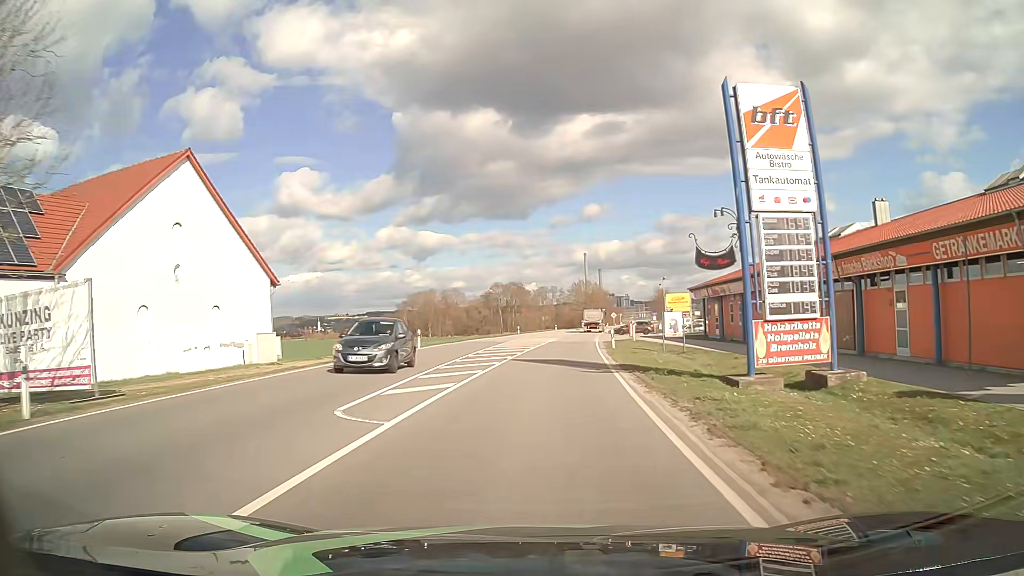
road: primary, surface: asphalt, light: Day
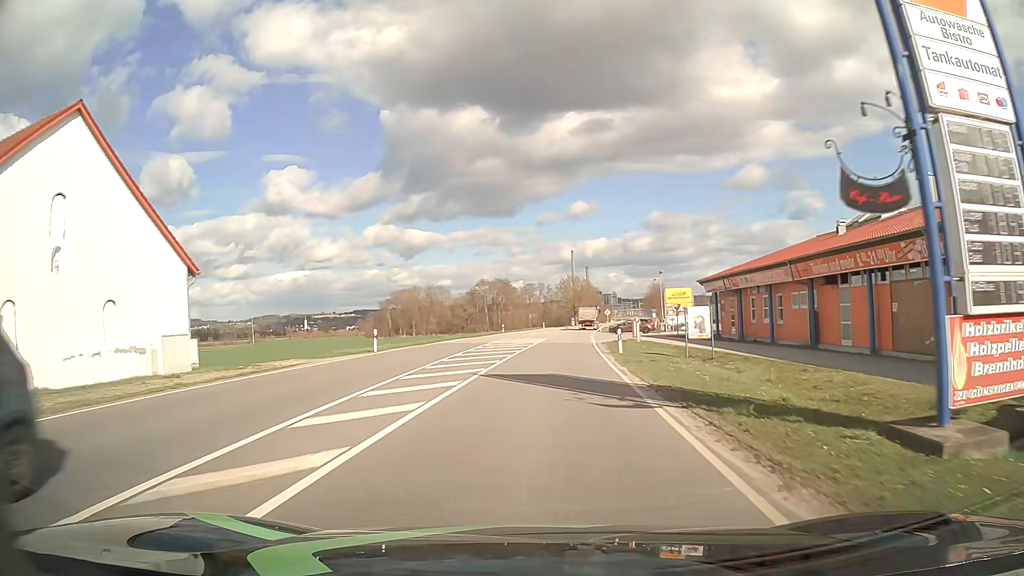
(+0.1, +8.0) m; +2°
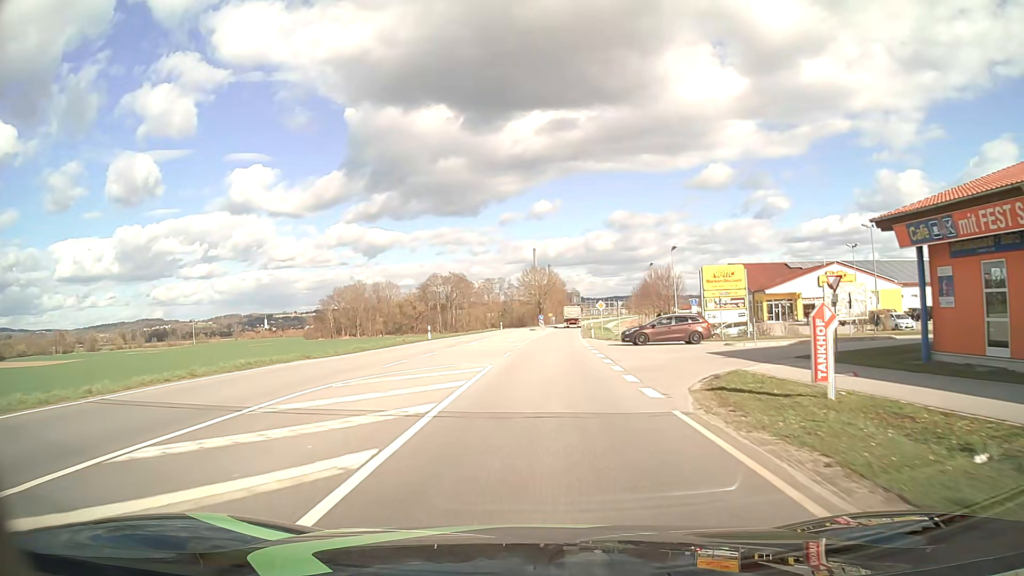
(+0.8, +32.0) m; +3°
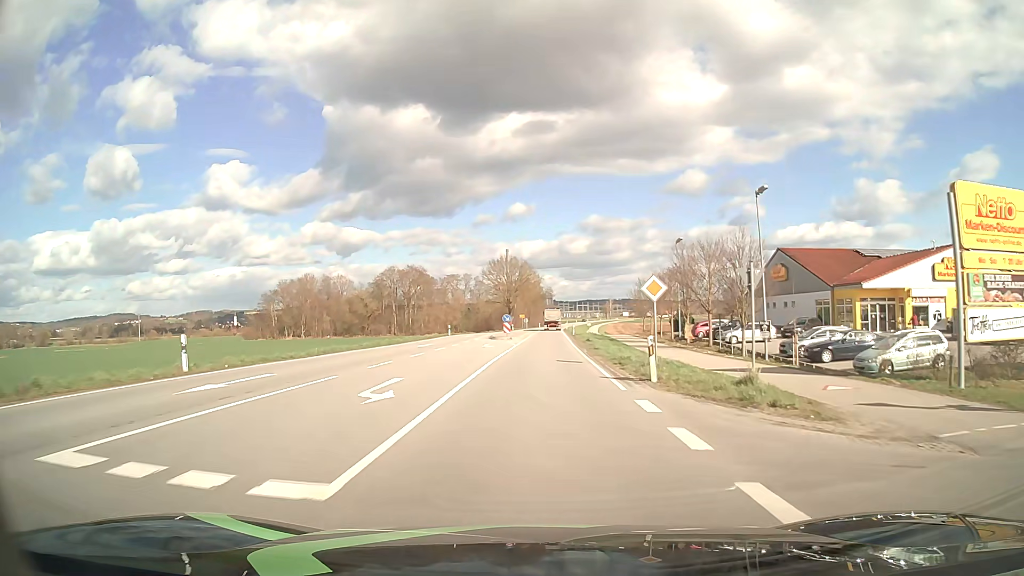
(+0.8, +31.9) m; +2°
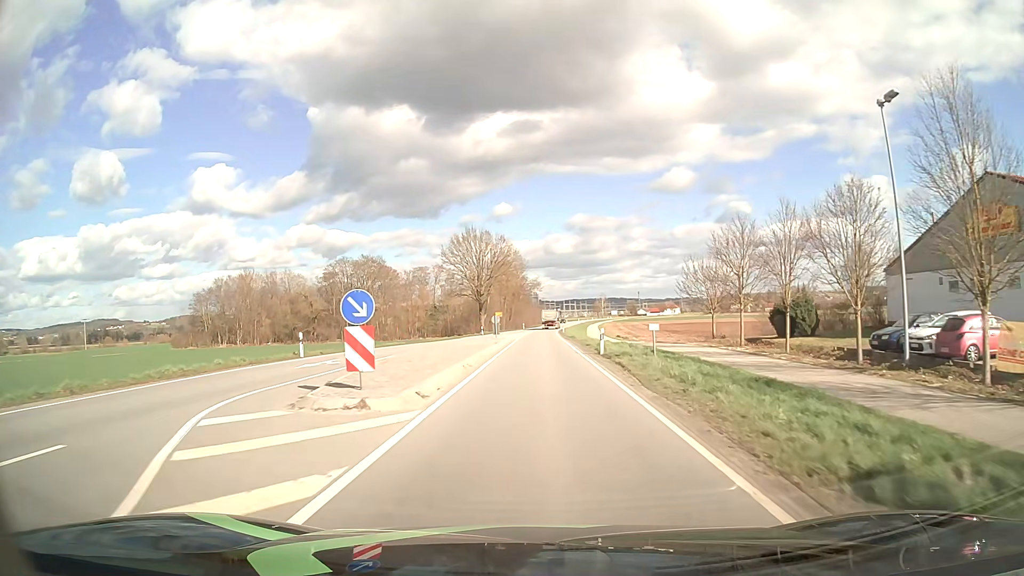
(+0.7, +39.7) m; +1°
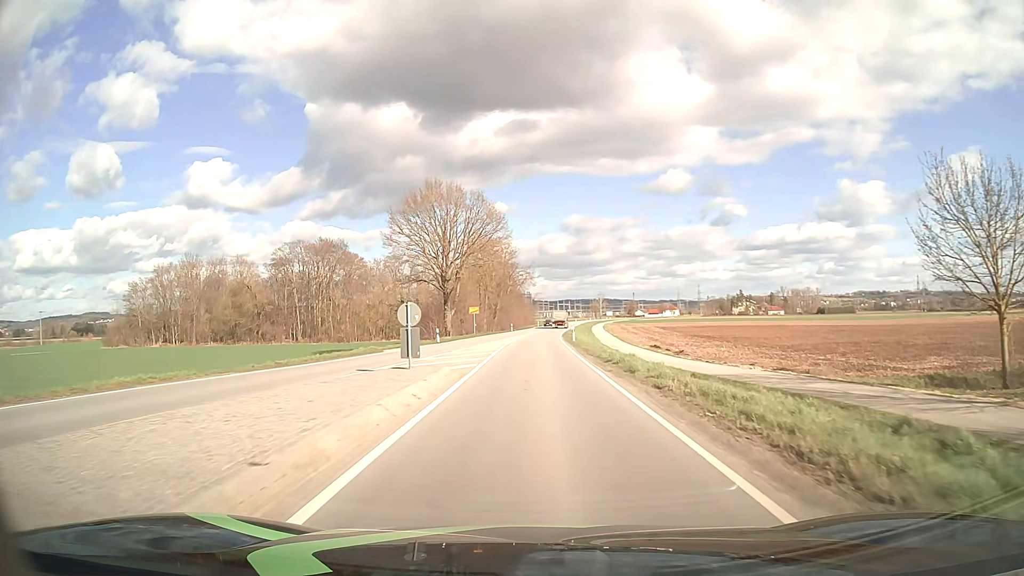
(+0.2, +31.6) m; +1°
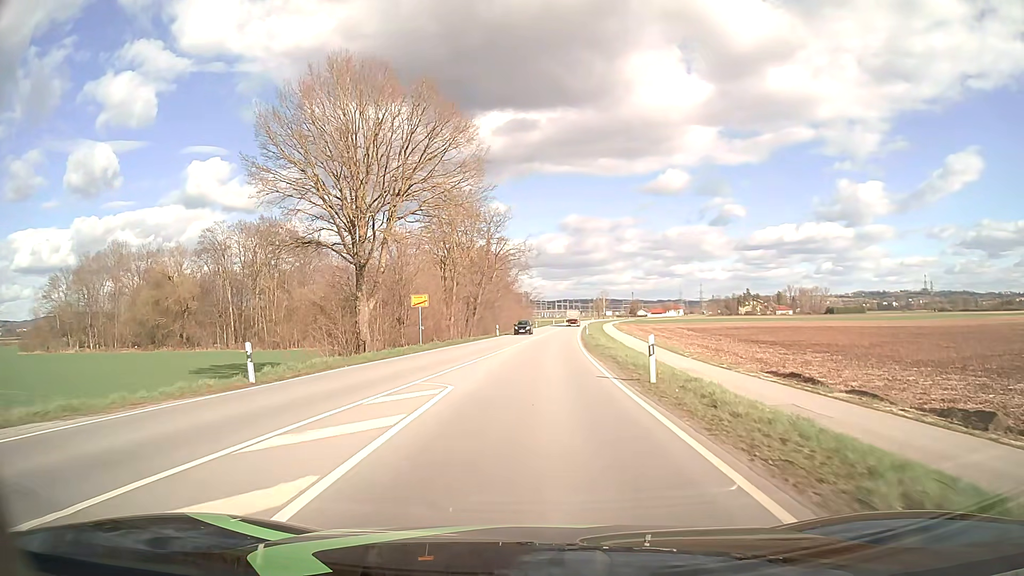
(+0.1, +31.7) m; 0°
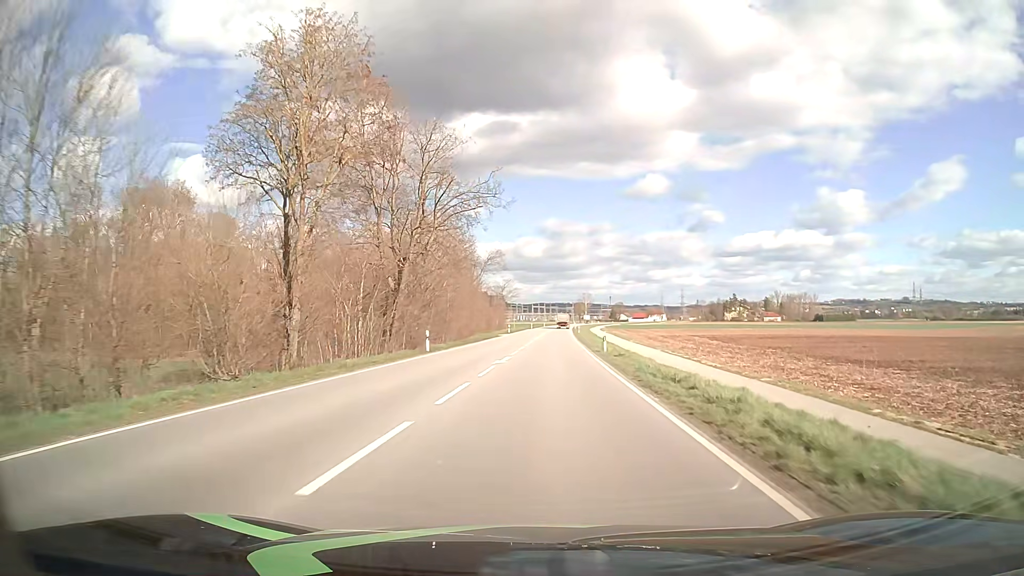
(+0.4, +31.9) m; +2°
(0, +10) (0, +20) (+1, +30) (+1, +40) (+1, +50) (+2, +60) (+2, +70) (+3, +80) (+3, +90) (+4, +100) m
